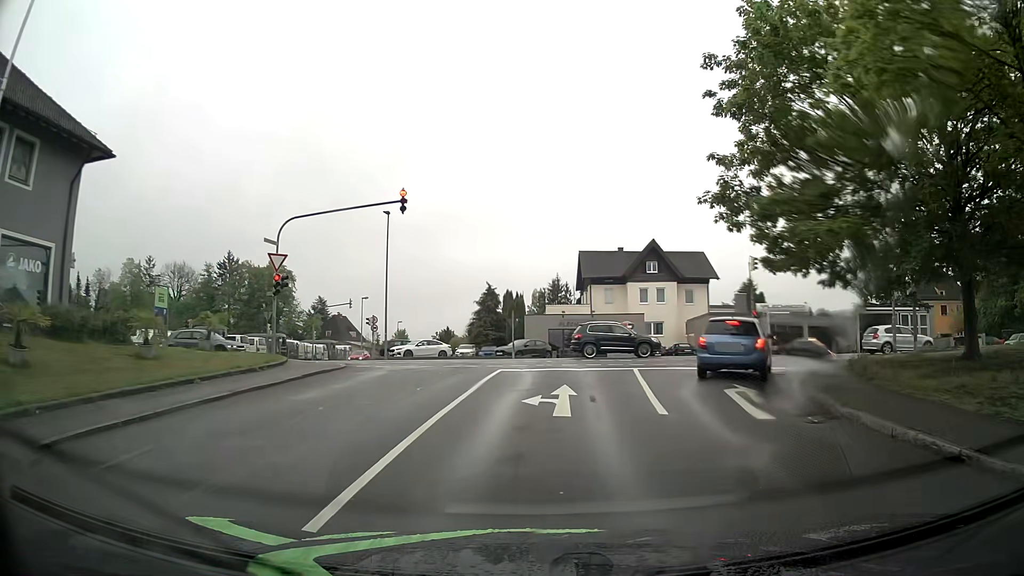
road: residential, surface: asphalt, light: Day
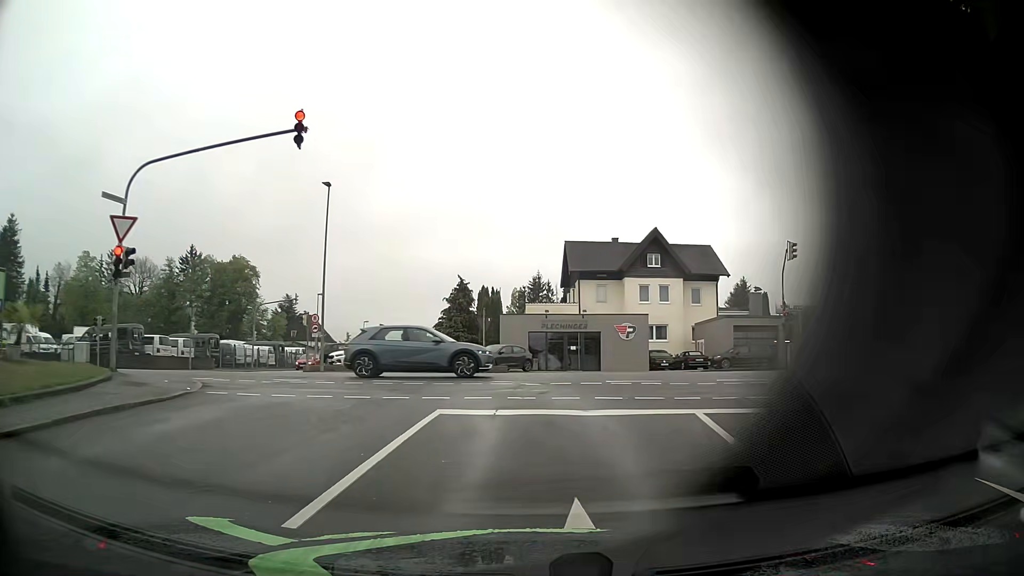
(+0.2, +9.4) m; +2°
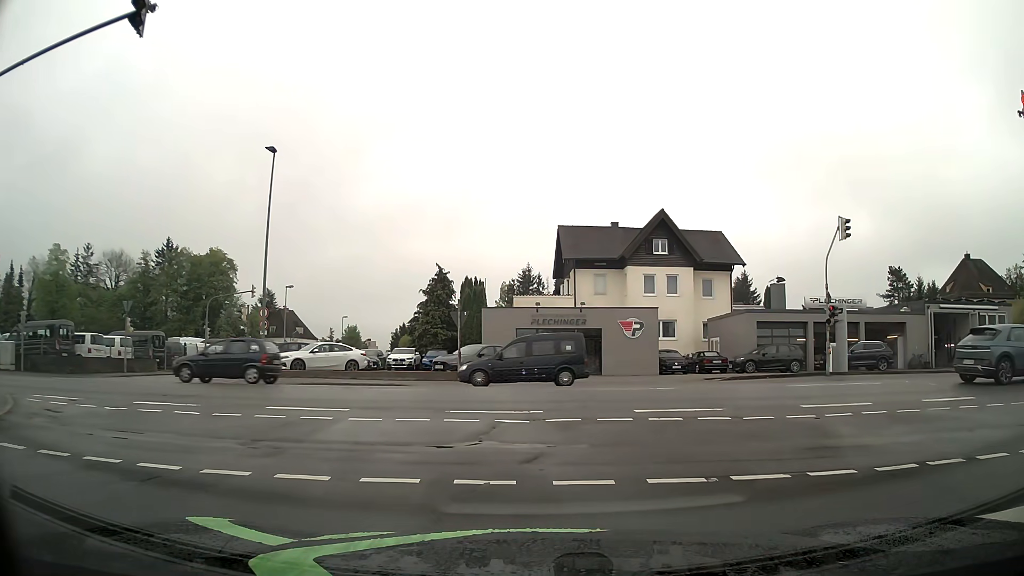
(+0.1, +6.5) m; -2°
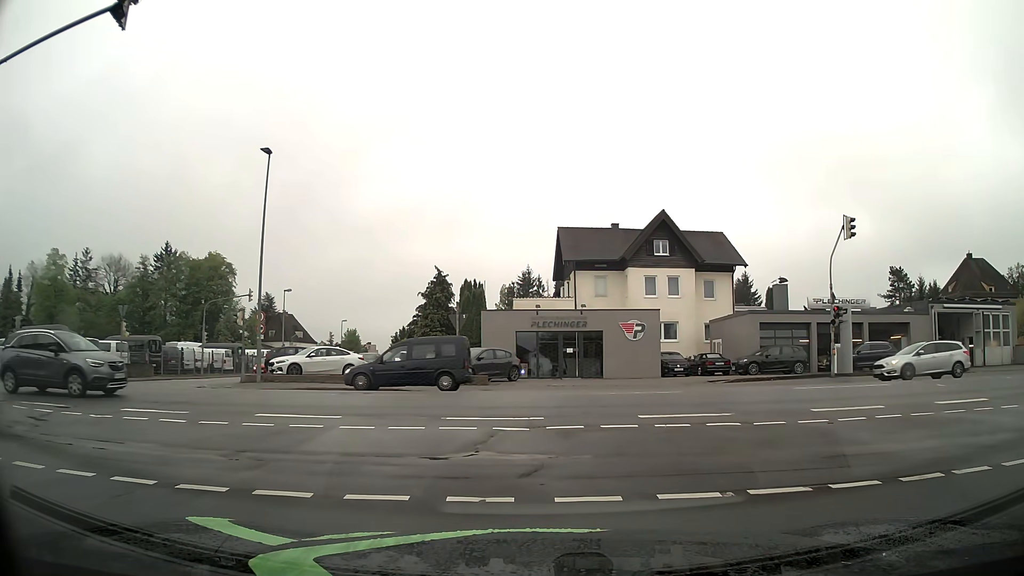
(0.0, +0.4) m; 0°
(-1, +10) (-7, +18) (-16, +22) (-26, +23) (-36, +24) (-46, +24) (-56, +24) (-66, +24) (-76, +24) (-86, +24) m
